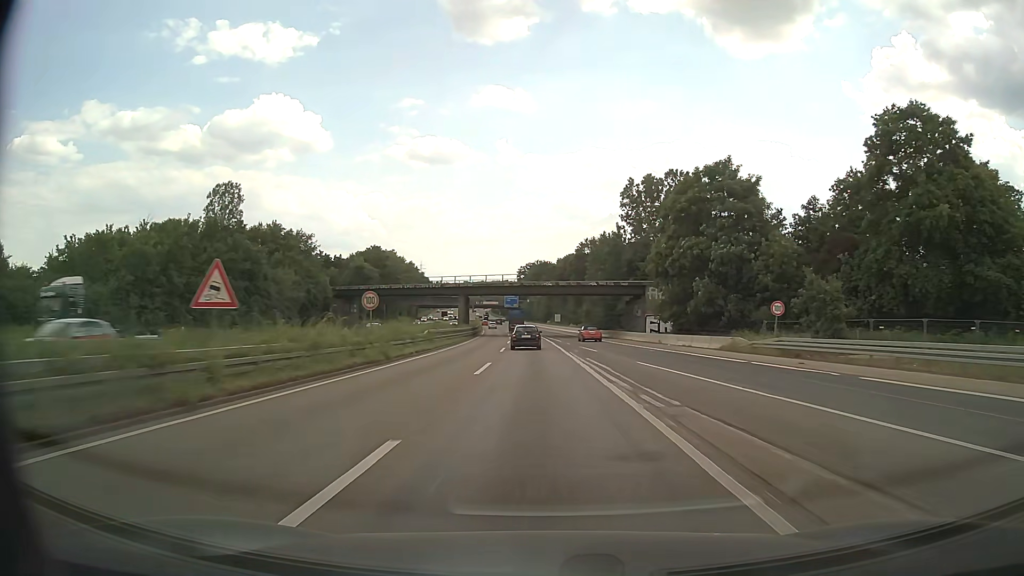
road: motorway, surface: asphalt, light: Day
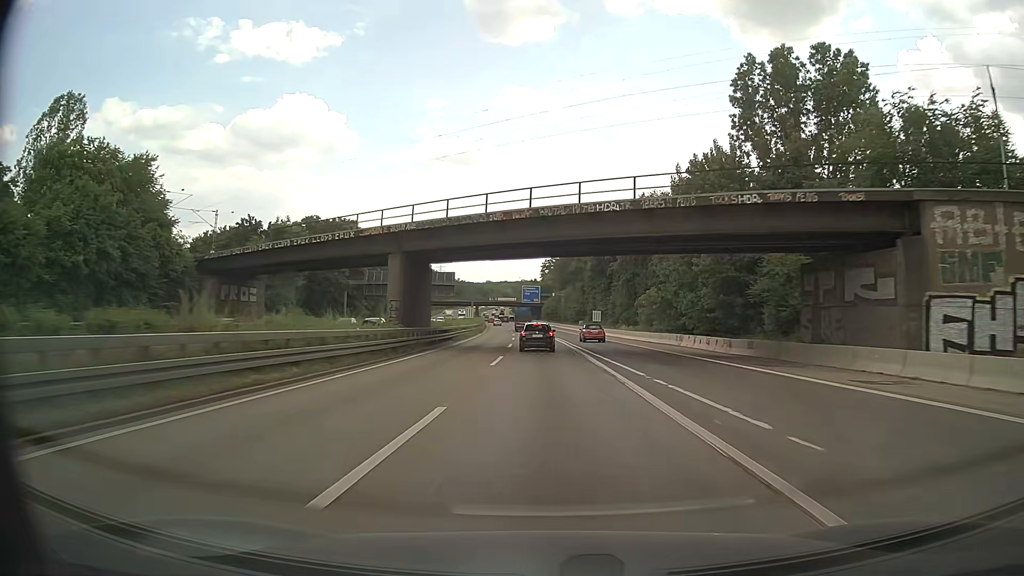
(-1.2, +50.3) m; -2°
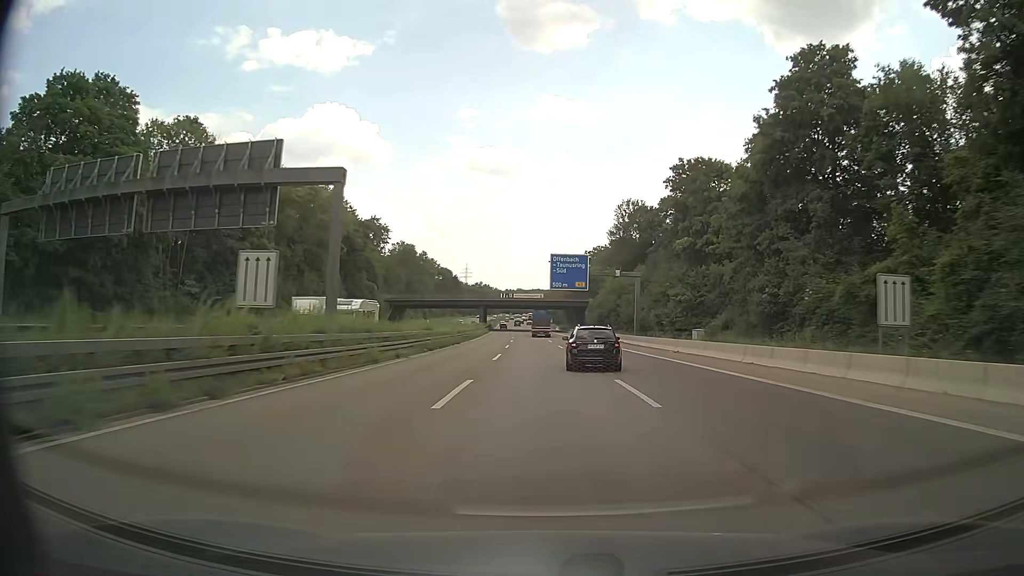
(-2.1, +83.0) m; -3°
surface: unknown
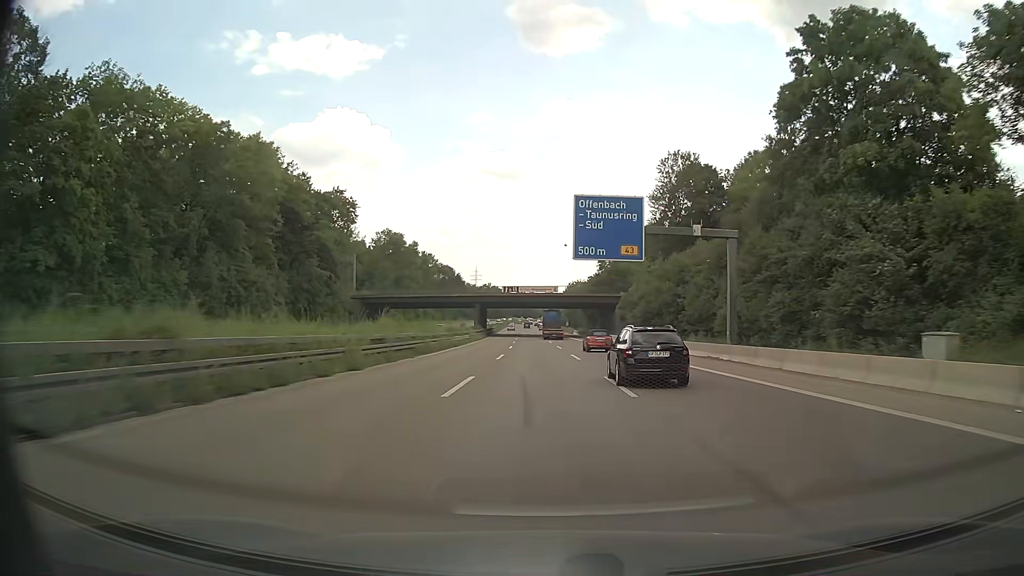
(-0.3, +33.1) m; -1°
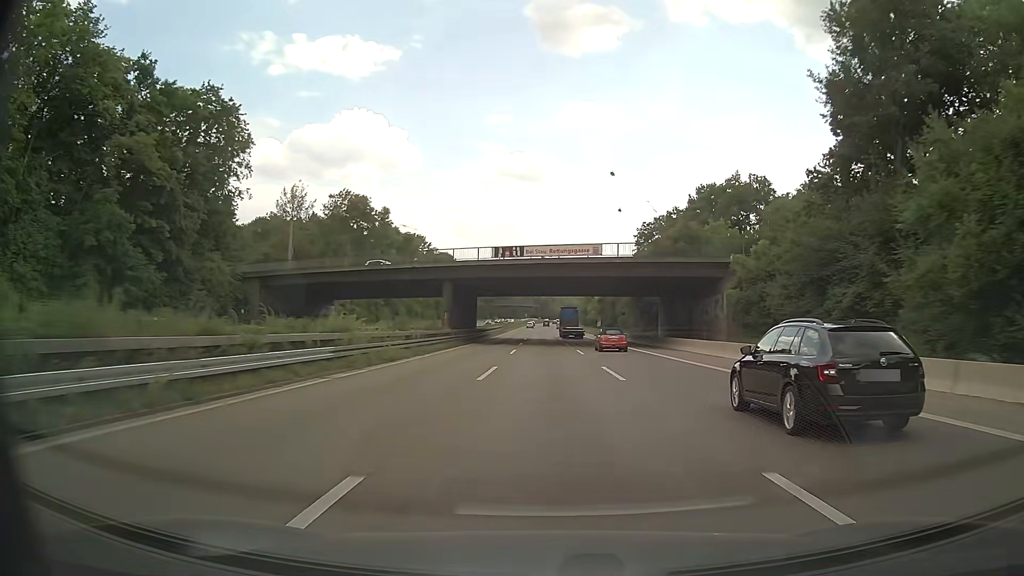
(-0.8, +49.8) m; -2°
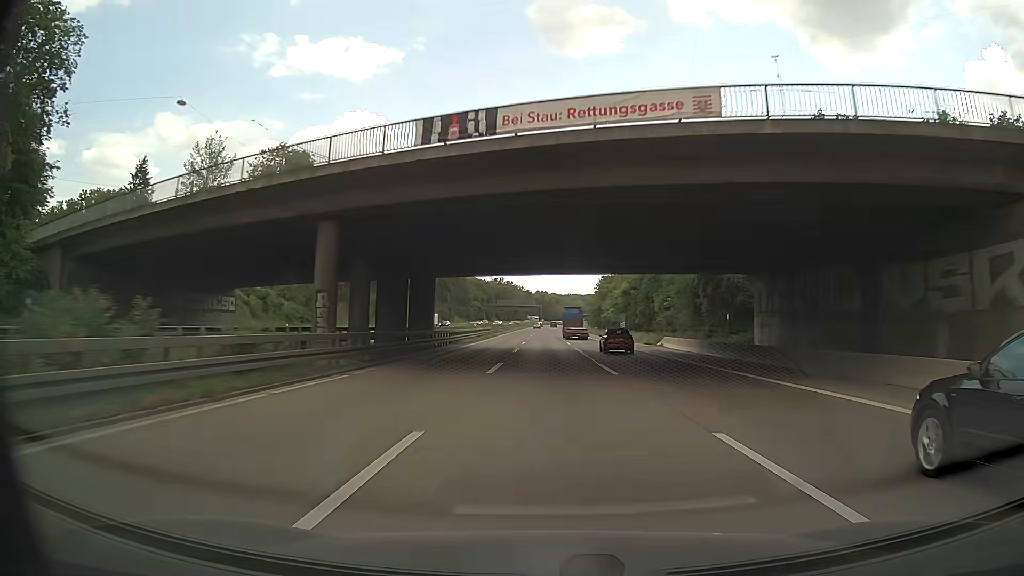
(-0.1, +33.2) m; 0°
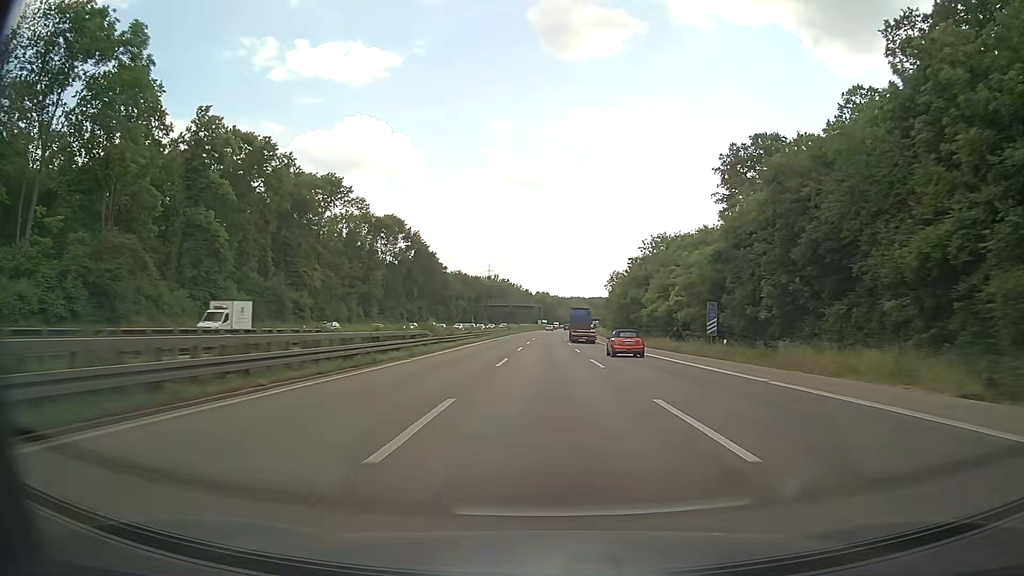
(+0.5, +49.7) m; 0°
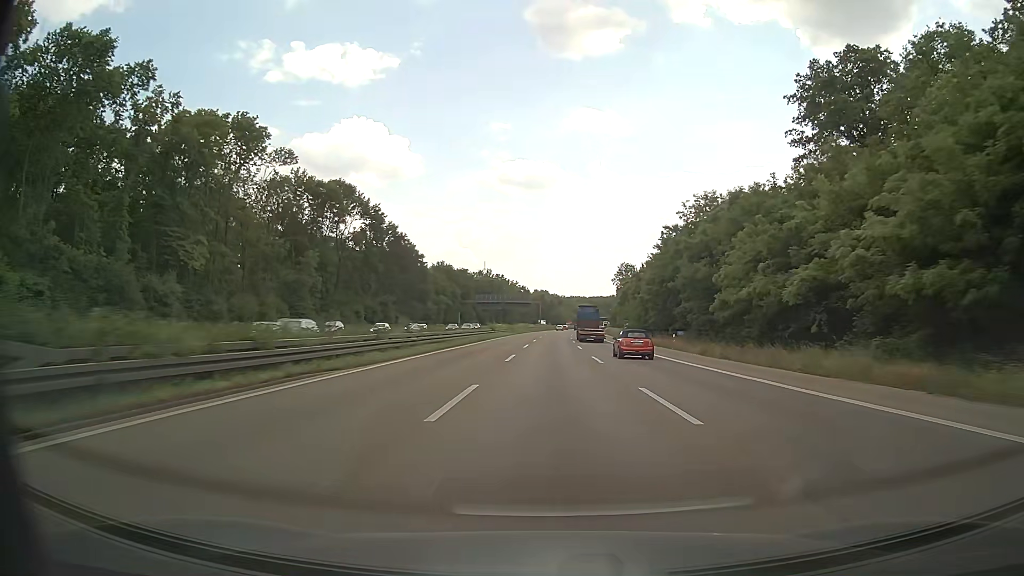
(+0.1, +33.0) m; 0°
(0, +10) (0, +20) (0, +30) (0, +40) (0, +50) (+1, +60) (+1, +70) (+1, +80) (+1, +90) (+2, +100) m
